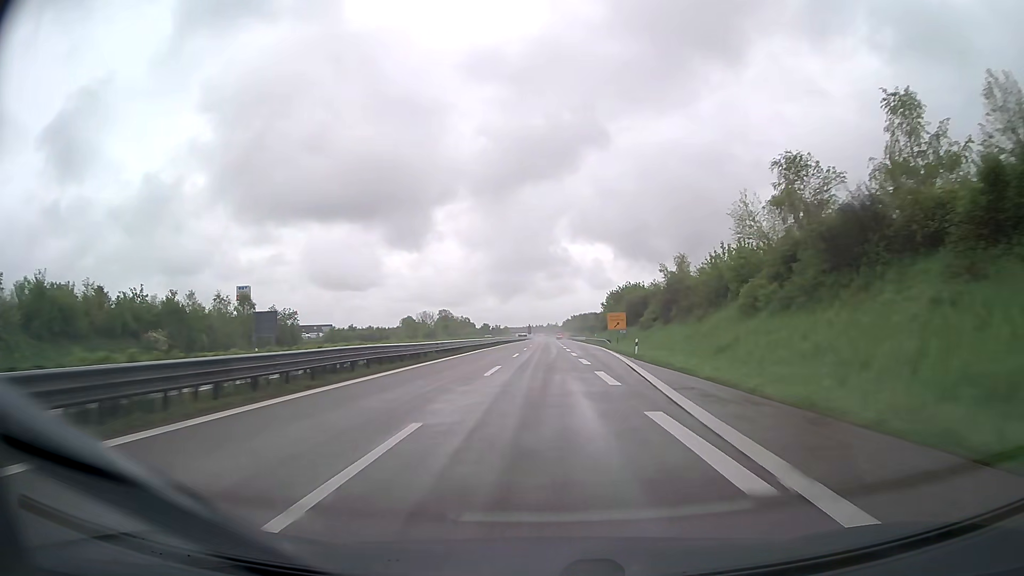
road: trunk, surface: asphalt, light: Day
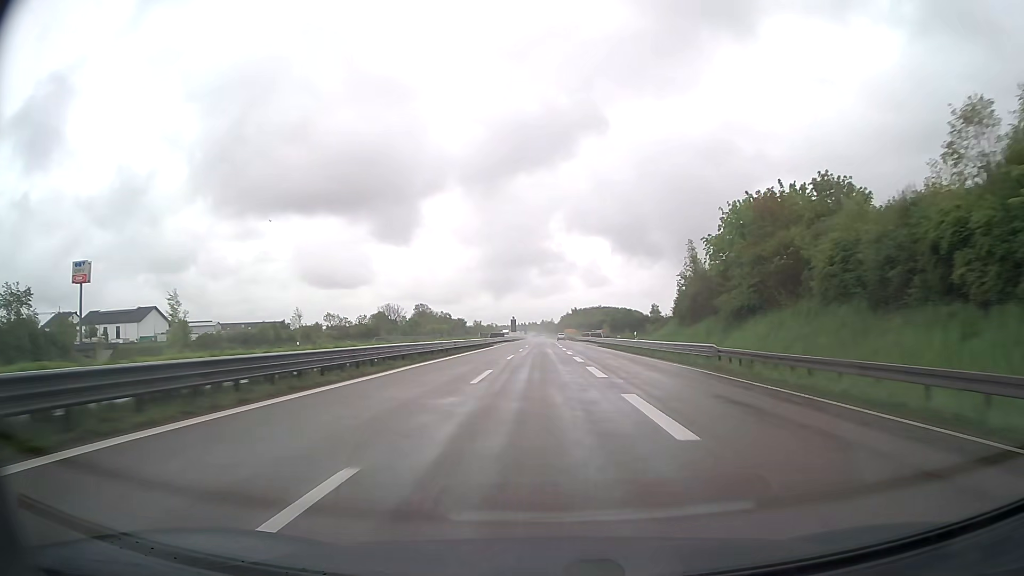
(+0.3, +93.2) m; +1°
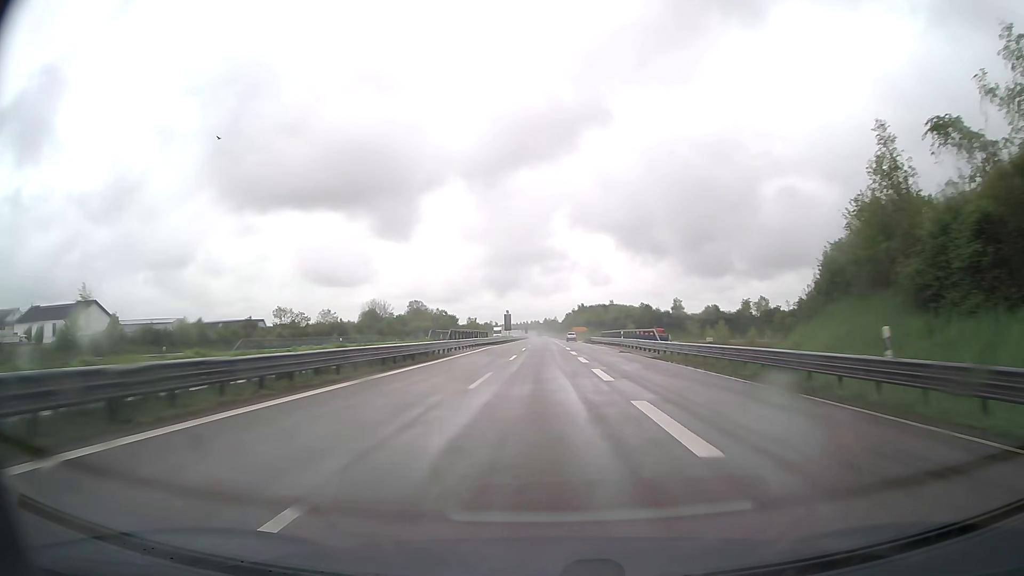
(-0.1, +37.4) m; 0°
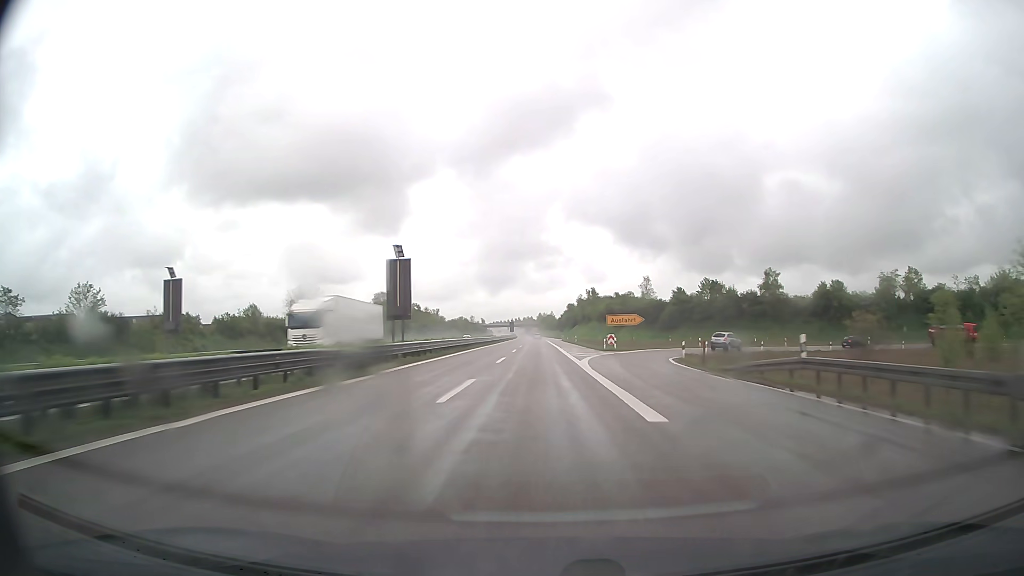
(+0.3, +93.5) m; 0°
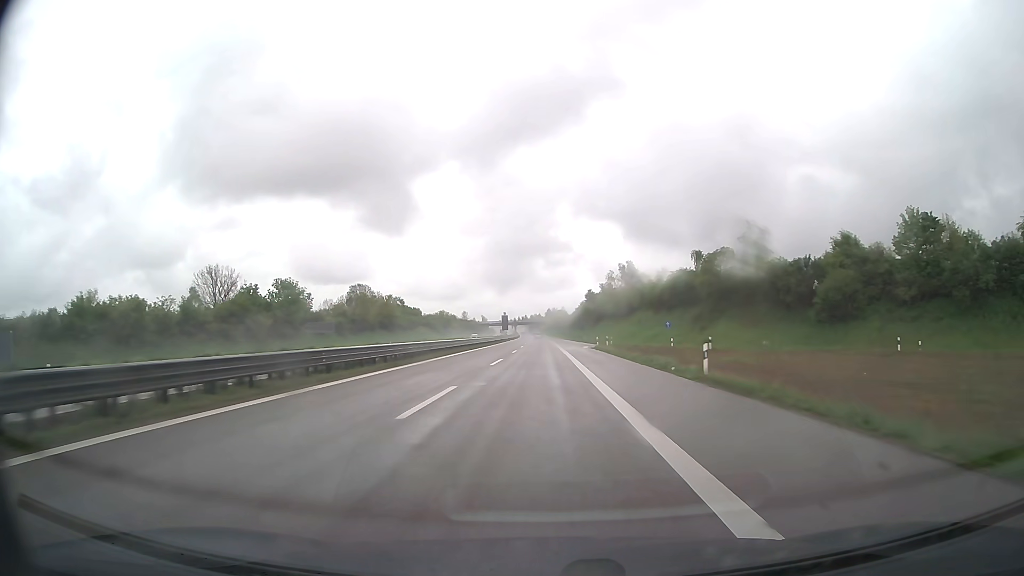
(-0.1, +74.1) m; -1°
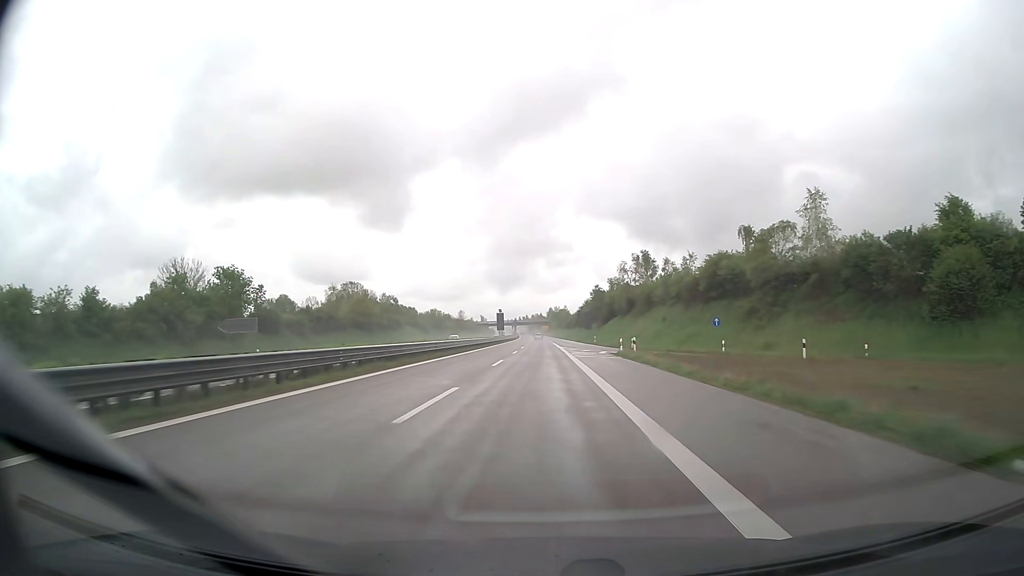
(0.0, +18.5) m; 0°
(0, +10) (0, +20) (0, +30) (0, +40) (0, +50) (0, +60) (0, +70) (0, +80) (0, +90) (0, +100) m
